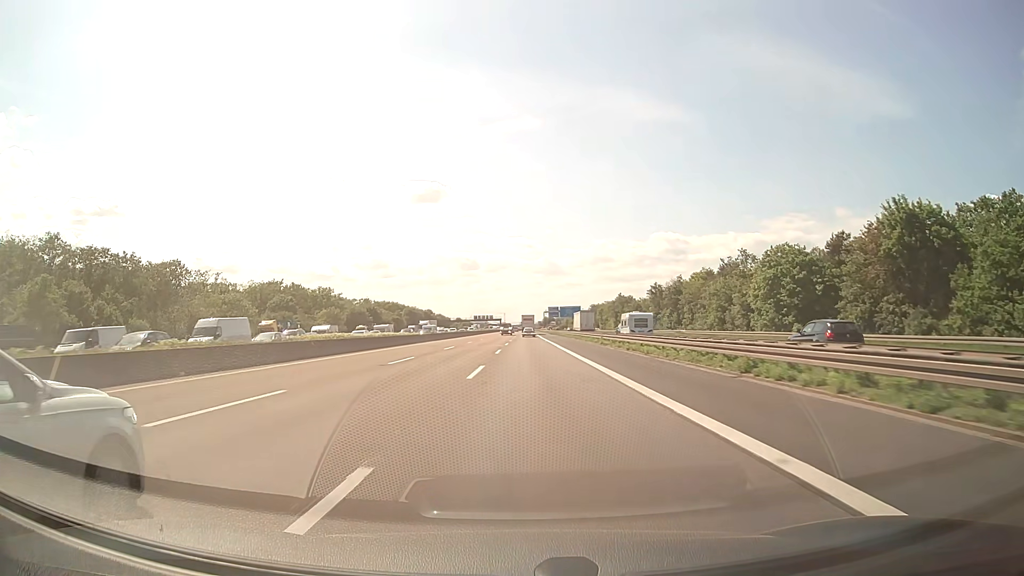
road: motorway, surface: asphalt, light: Day
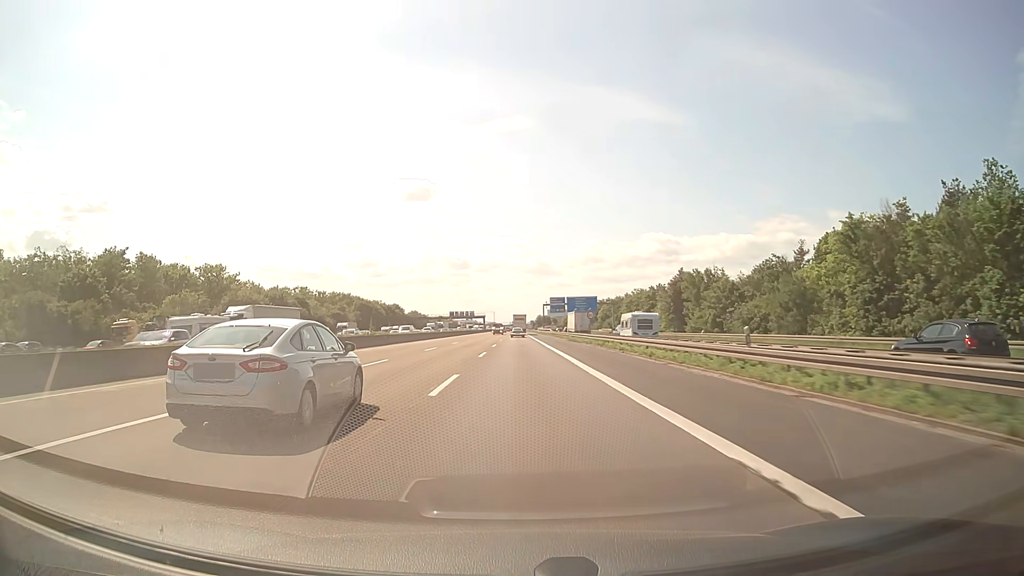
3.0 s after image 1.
(+1.0, +77.2) m; +1°
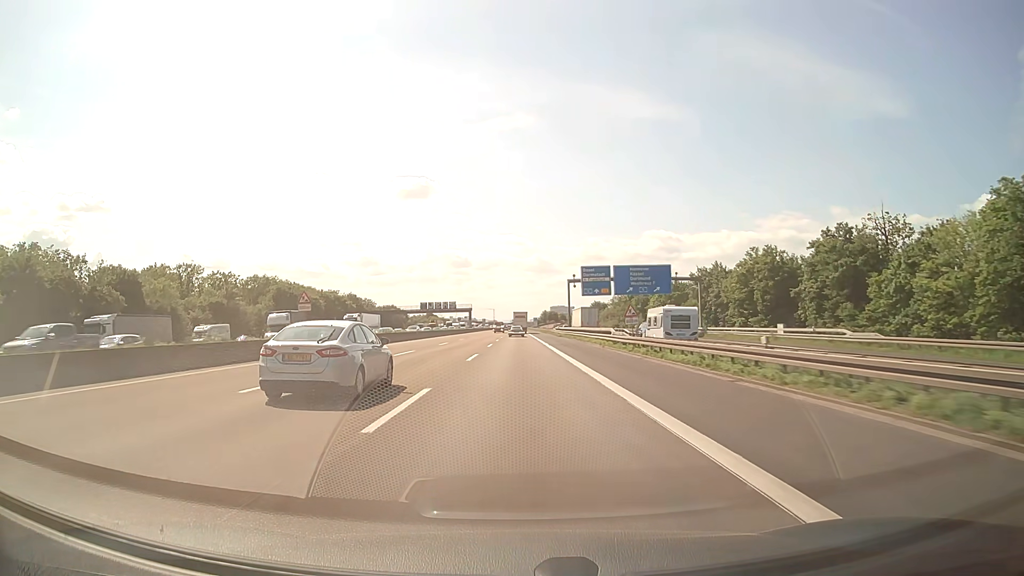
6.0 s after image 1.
(-0.1, +80.7) m; 0°
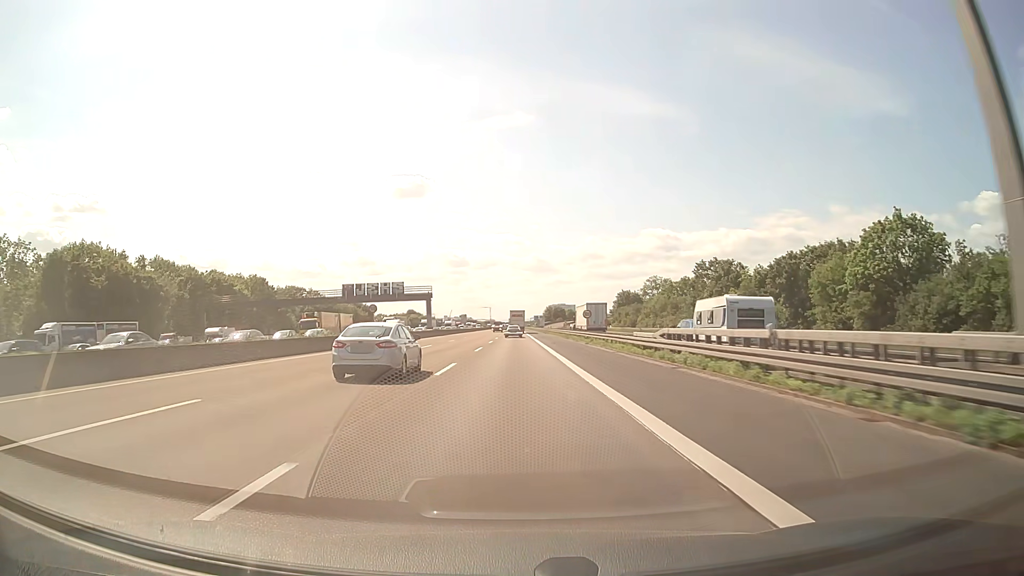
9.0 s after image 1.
(+0.1, +79.4) m; 0°
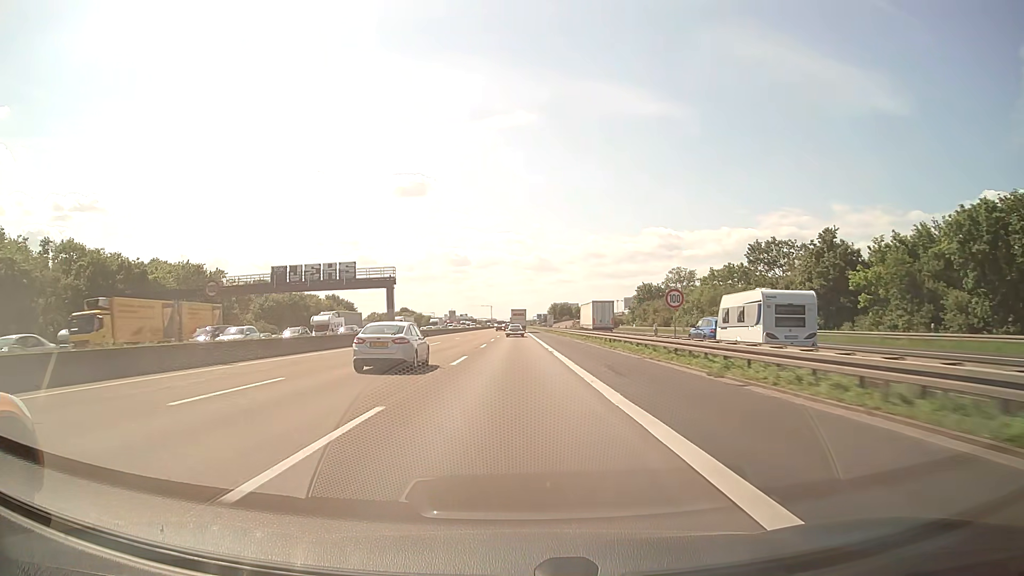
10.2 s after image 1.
(0.0, +31.1) m; 0°
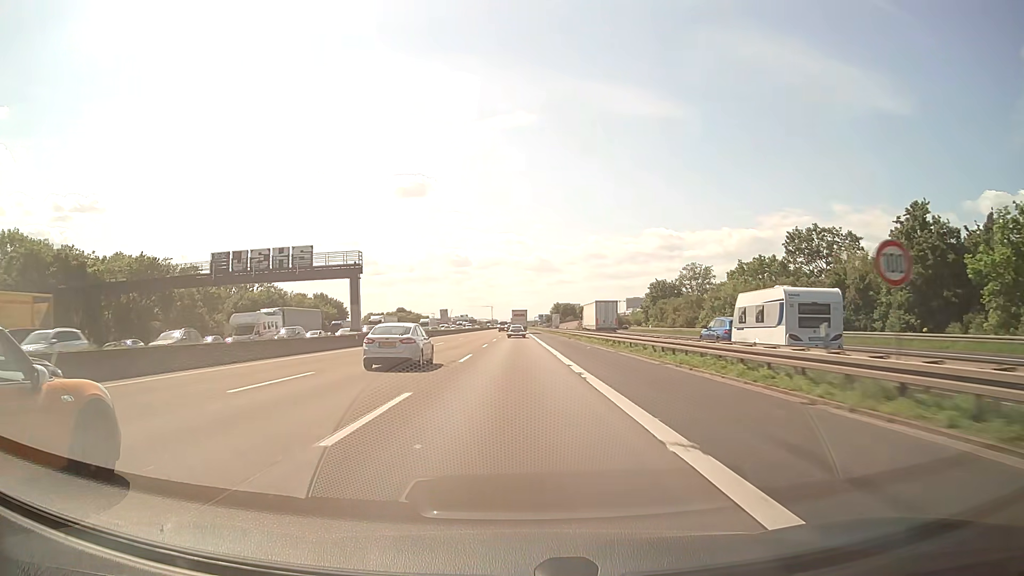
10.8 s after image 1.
(0.0, +15.4) m; 0°
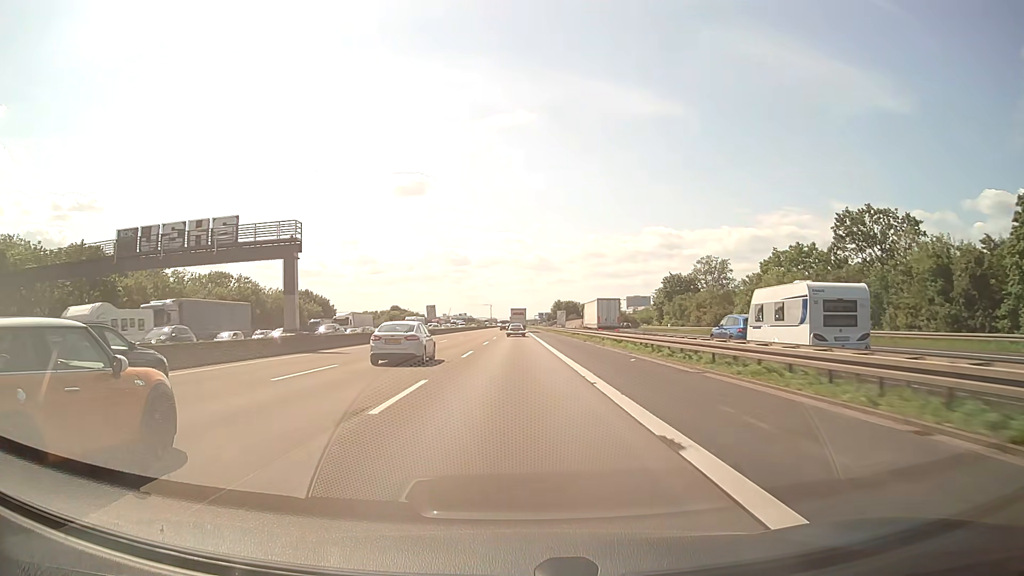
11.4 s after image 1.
(0.0, +15.4) m; 0°
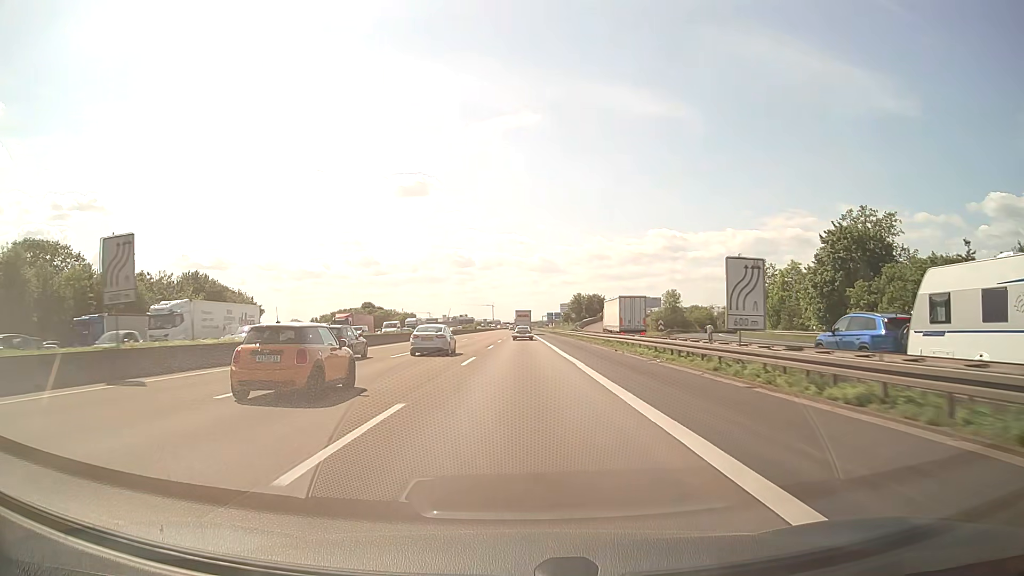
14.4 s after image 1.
(-0.2, +75.9) m; 0°
(0, +10) (0, +20) (0, +30) (0, +40) (0, +50) (0, +60) (0, +70) (0, +80) (+1, +90) (+1, +100) m
